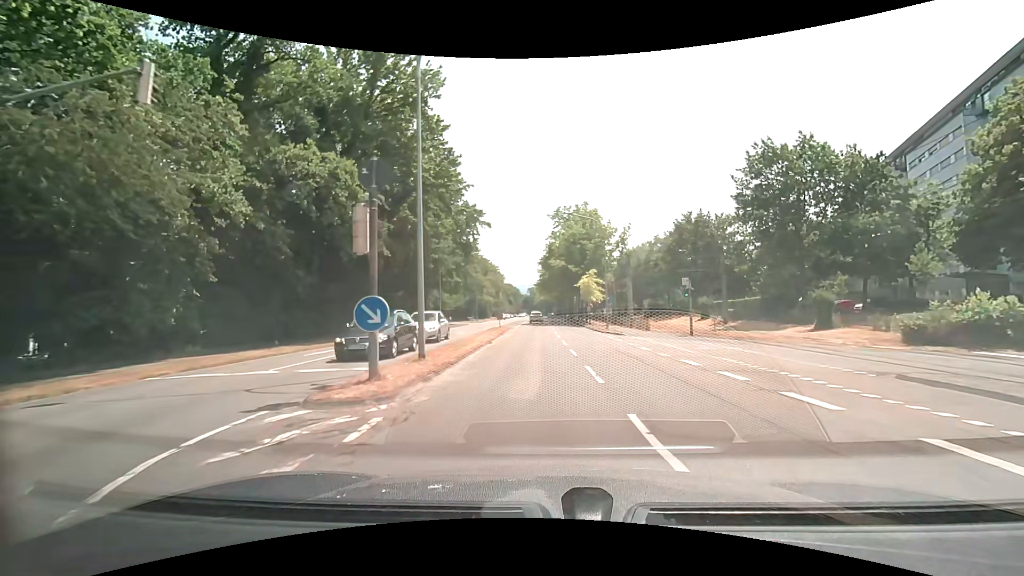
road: secondary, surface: asphalt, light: Day
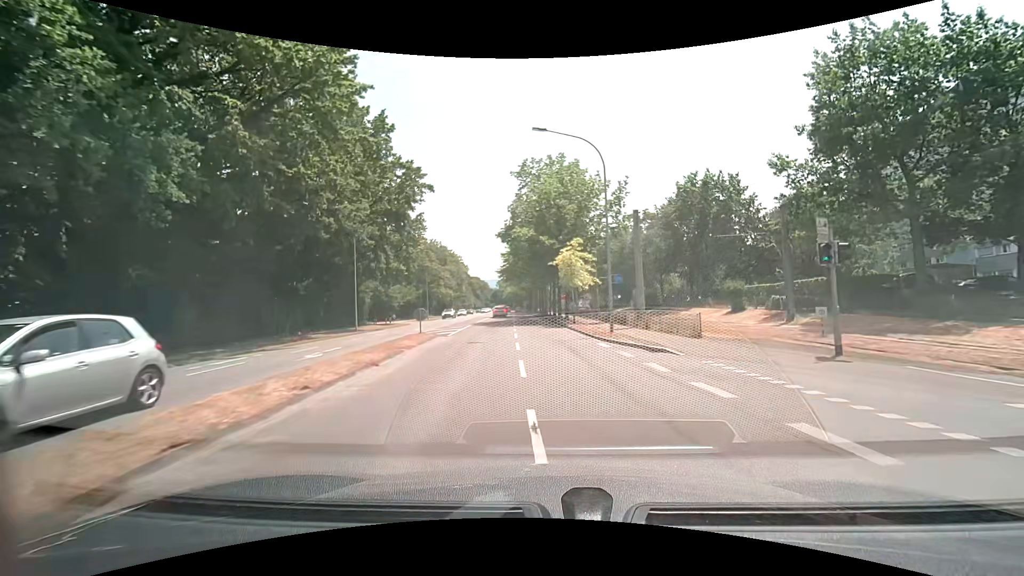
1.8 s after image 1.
(+0.6, +18.3) m; +4°
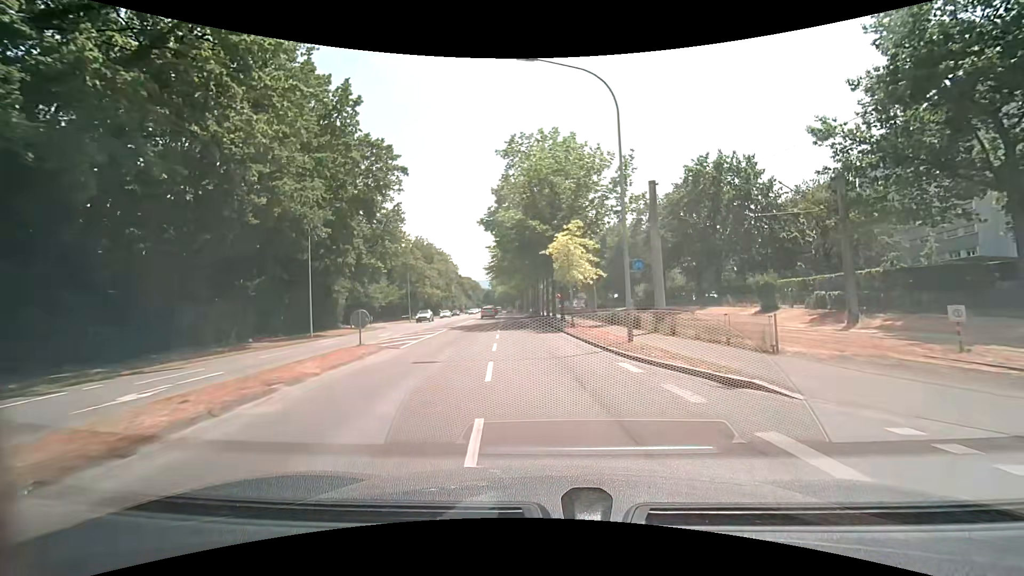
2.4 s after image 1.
(0.0, +6.7) m; +1°
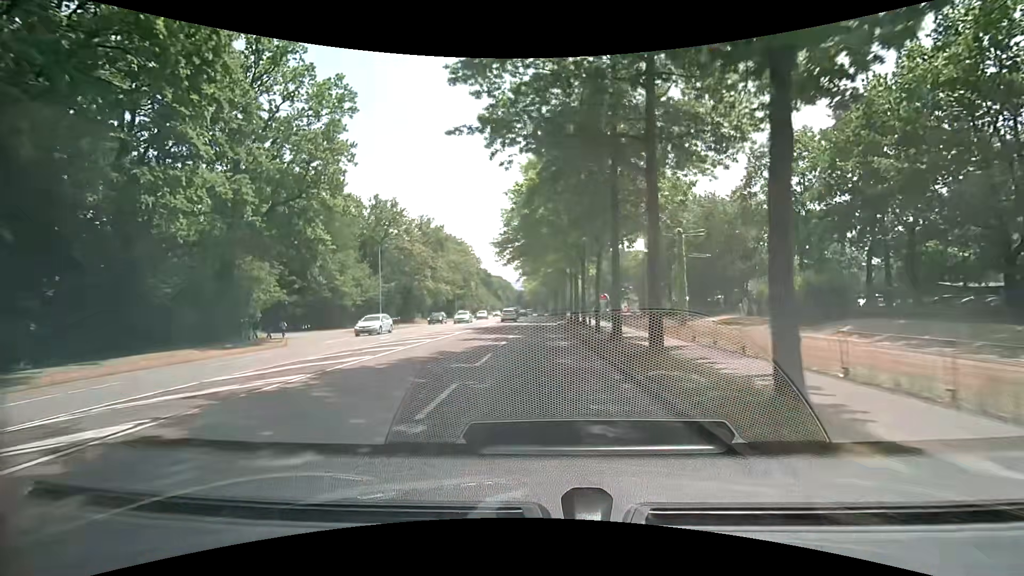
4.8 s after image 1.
(-0.7, +27.1) m; -4°
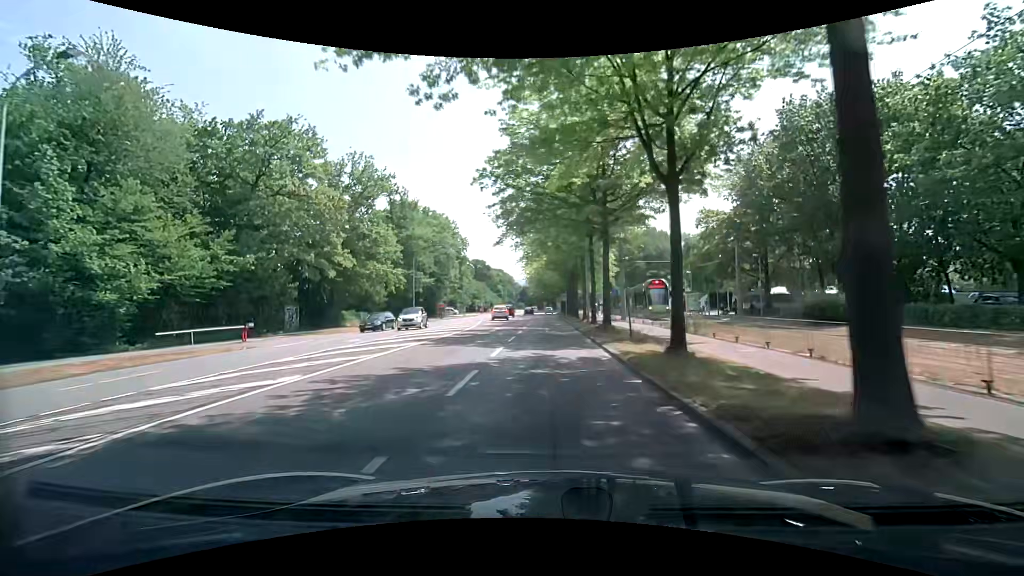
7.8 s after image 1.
(-0.3, +34.6) m; 0°
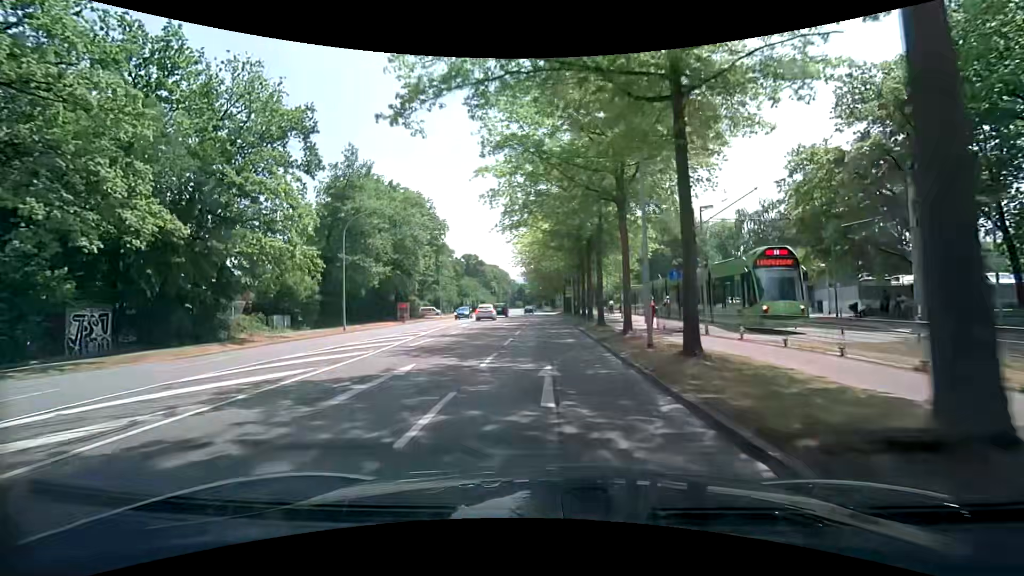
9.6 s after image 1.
(+0.1, +20.8) m; 0°
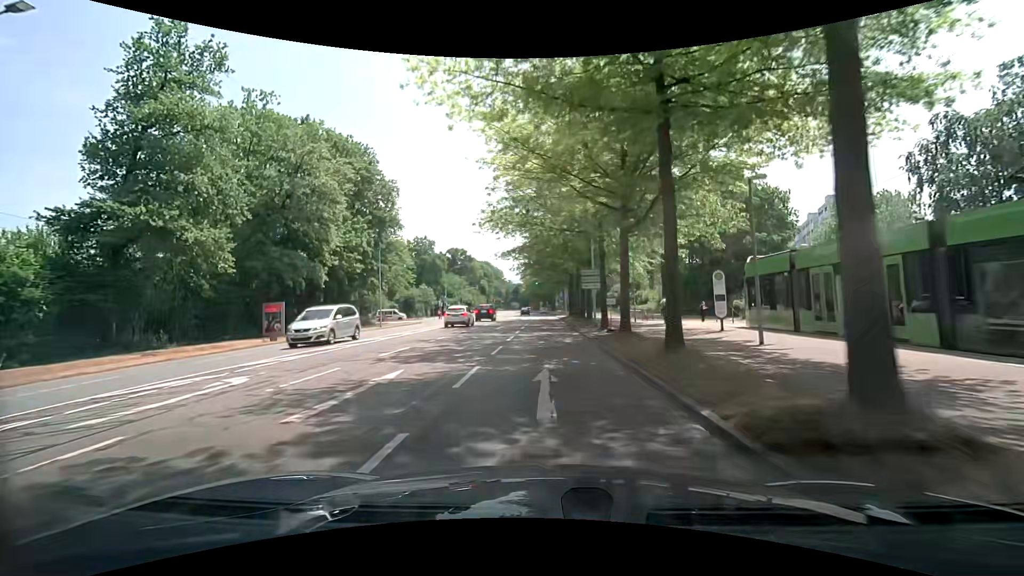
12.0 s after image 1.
(+0.2, +28.1) m; +1°
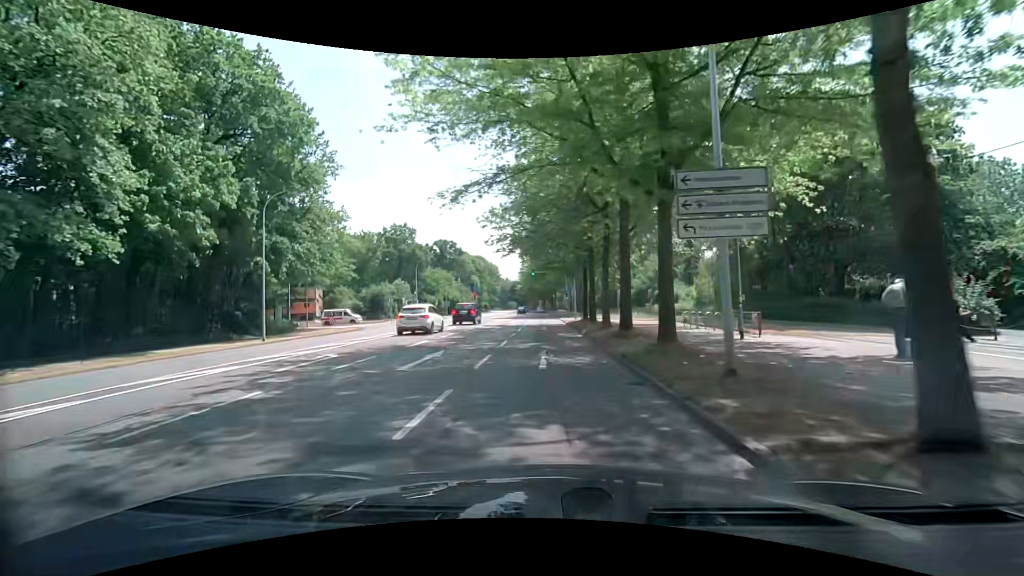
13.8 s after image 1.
(-0.1, +21.3) m; -1°
(0, +10) (0, +20) (0, +30) (0, +40) (0, +50) (0, +60) (0, +70) (0, +80) (0, +90) (0, +100) m
